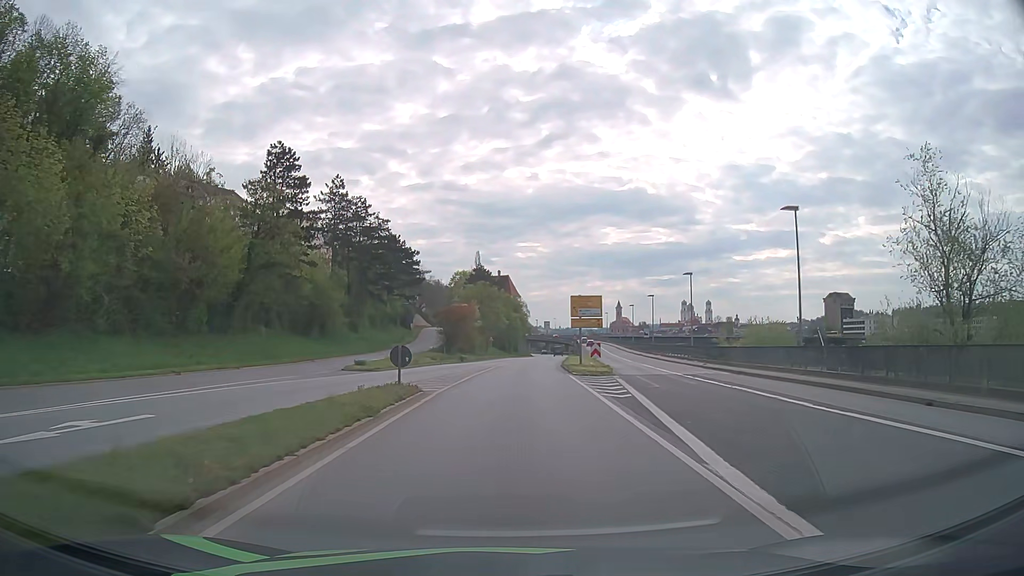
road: primary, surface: asphalt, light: Day
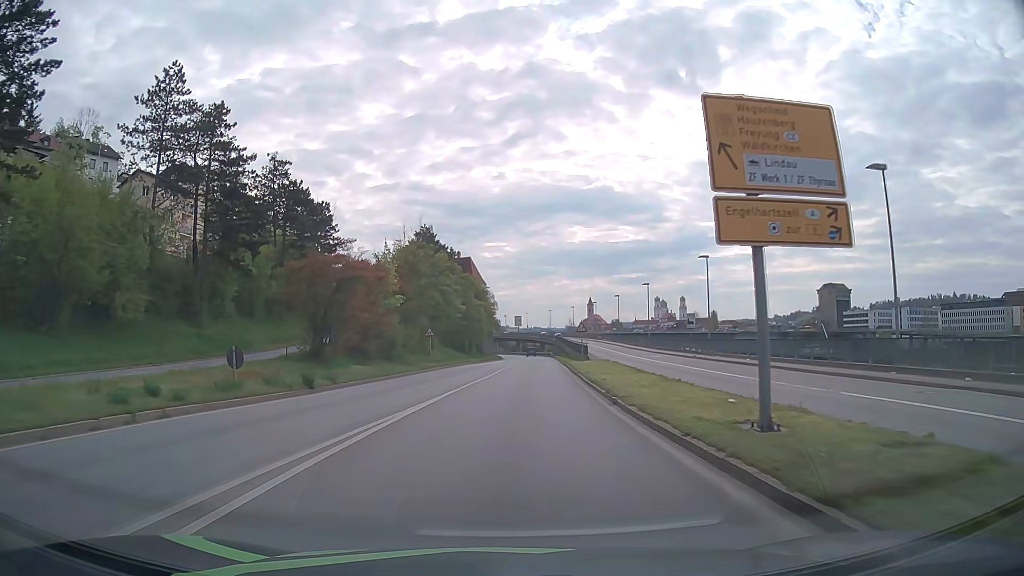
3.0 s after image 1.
(+1.1, +38.3) m; +3°
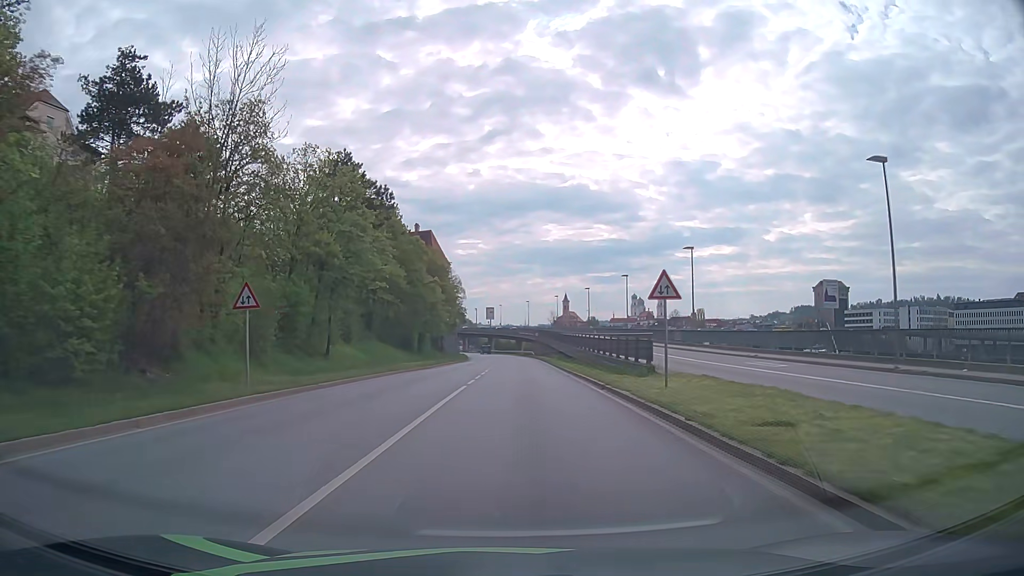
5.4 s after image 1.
(+0.5, +30.6) m; +2°
(0, +10) (0, +20) (0, +30) (+1, +40) (+1, +50) (+1, +60) (+1, +70) (+1, +80) (+1, +90) (+1, +100) m
